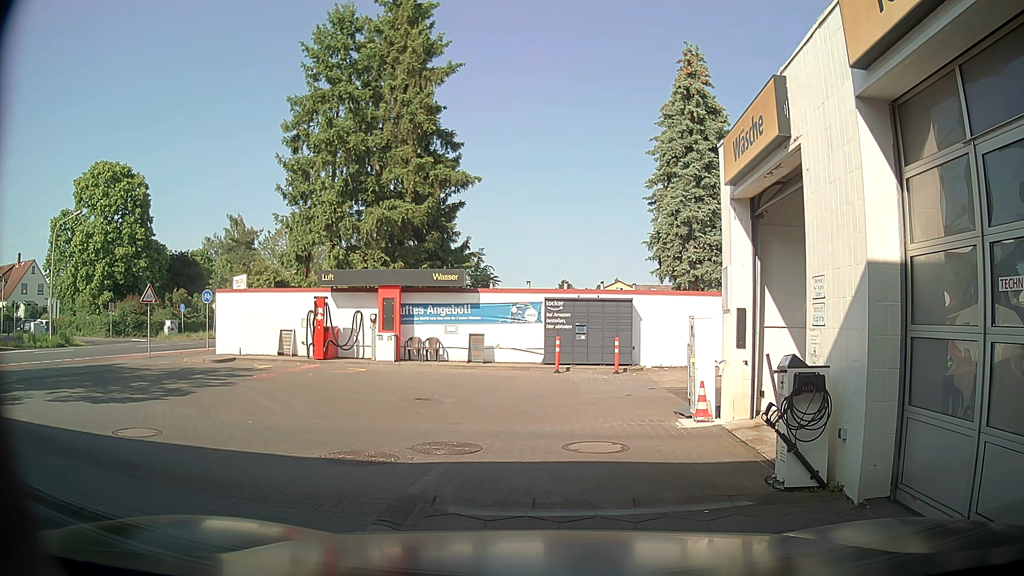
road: service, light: Day
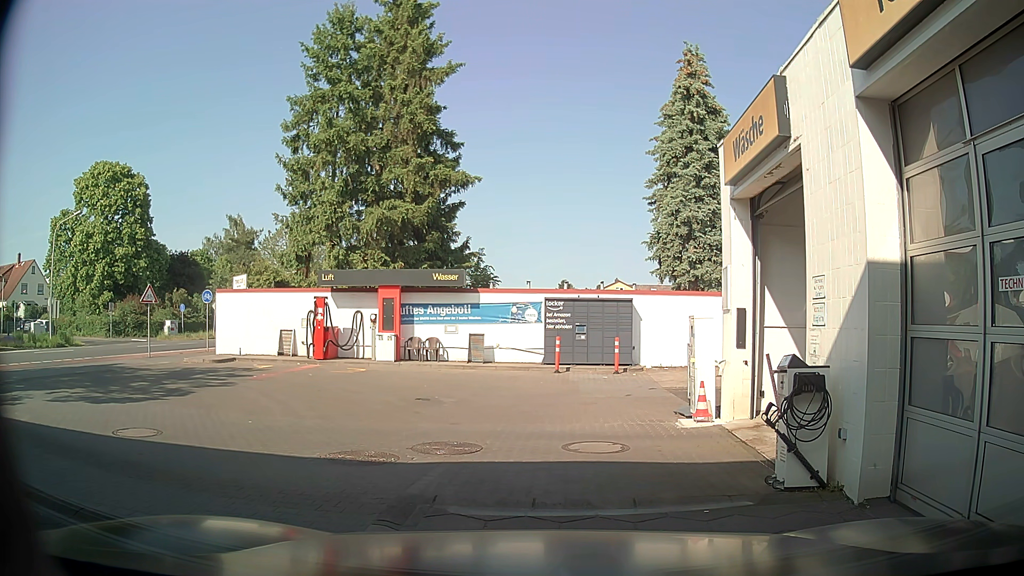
(0.0, 0.0) m; 0°
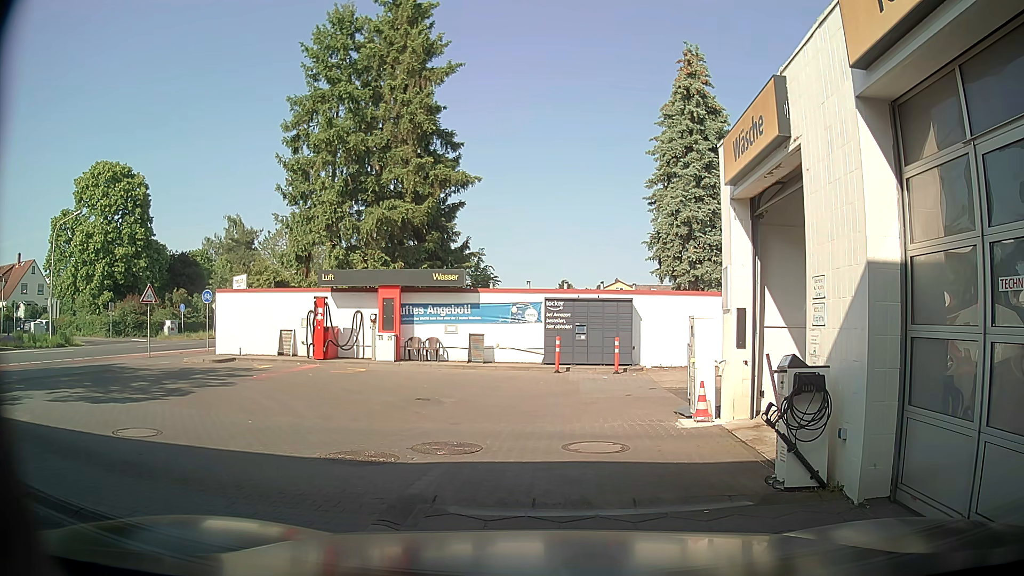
(0.0, 0.0) m; 0°
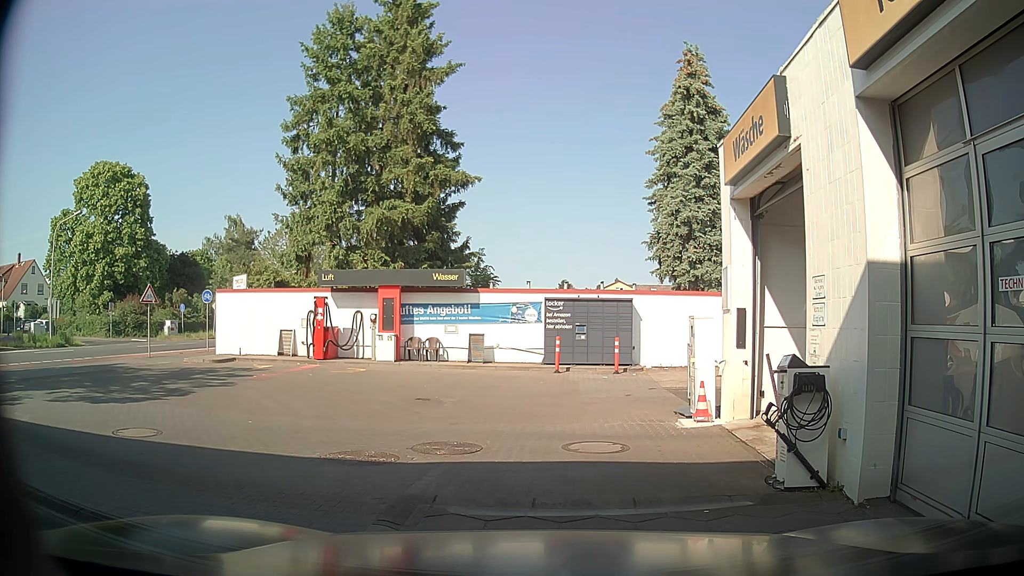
(0.0, 0.0) m; 0°
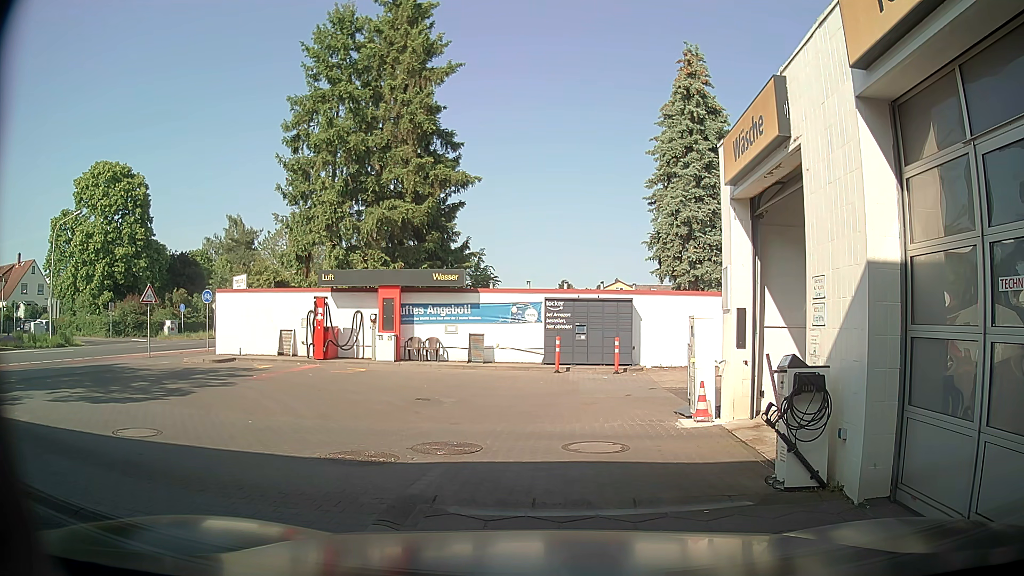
(0.0, 0.0) m; 0°
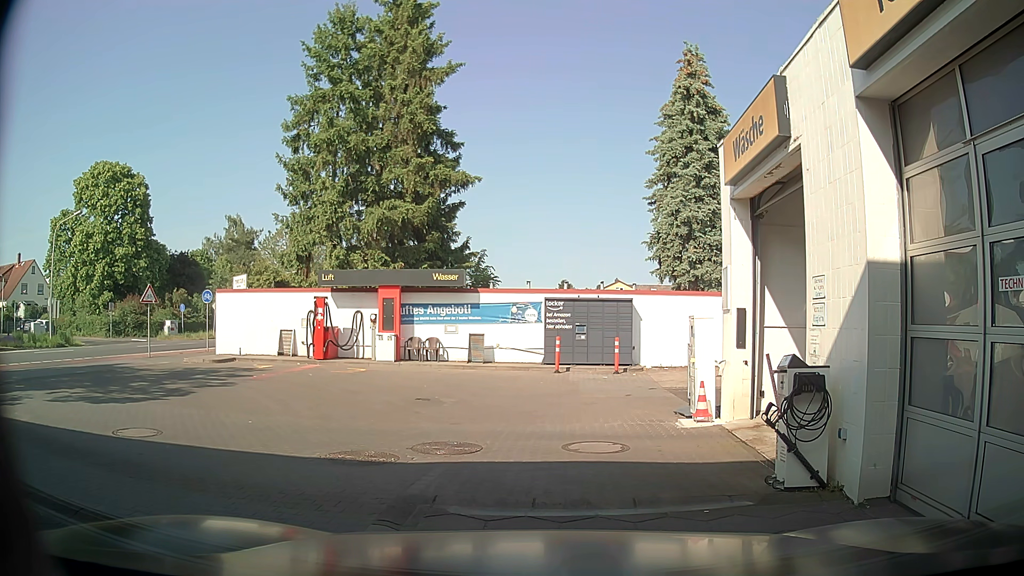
(0.0, 0.0) m; 0°
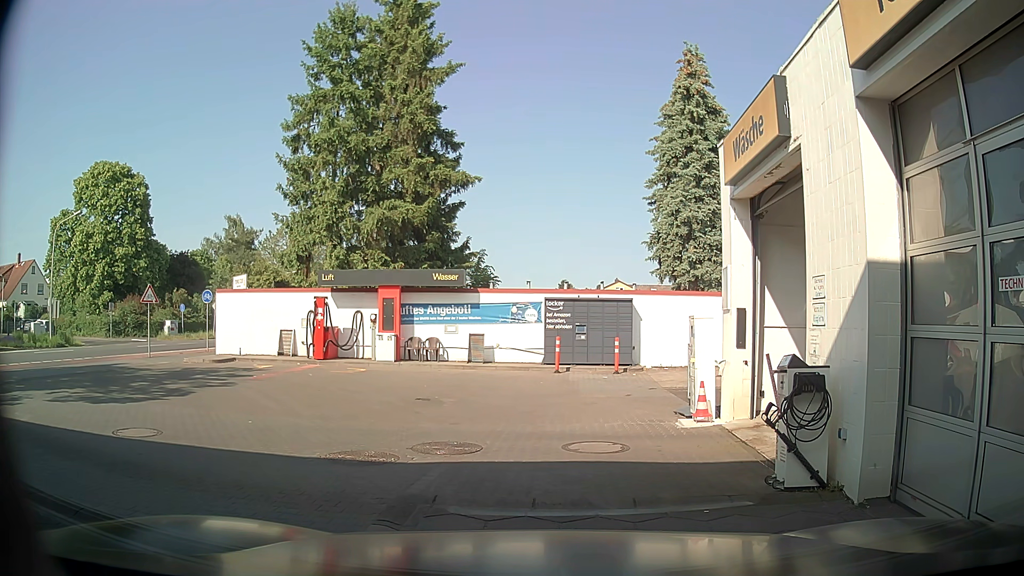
(0.0, 0.0) m; 0°
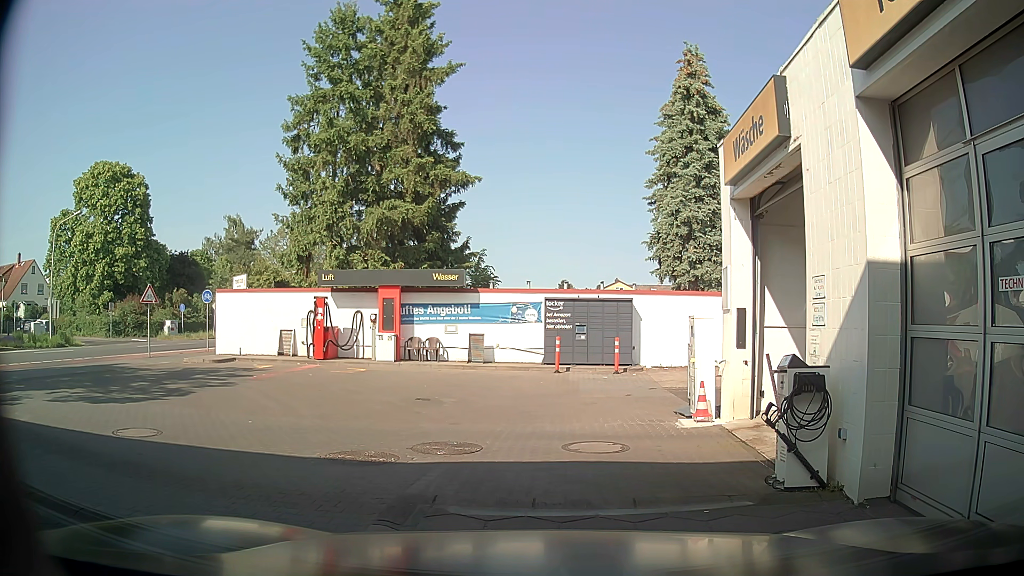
(0.0, 0.0) m; 0°
